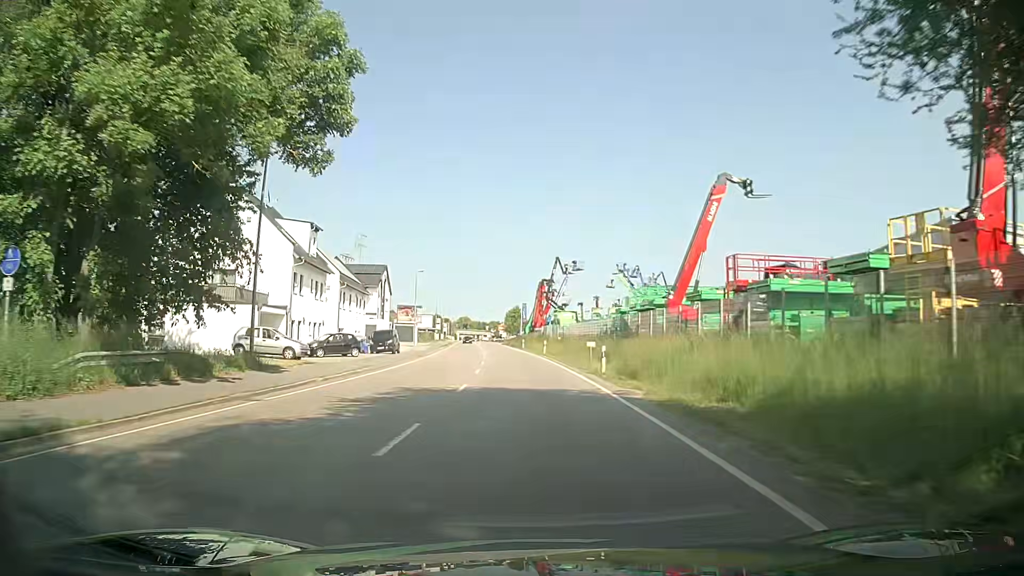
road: primary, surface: asphalt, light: Day
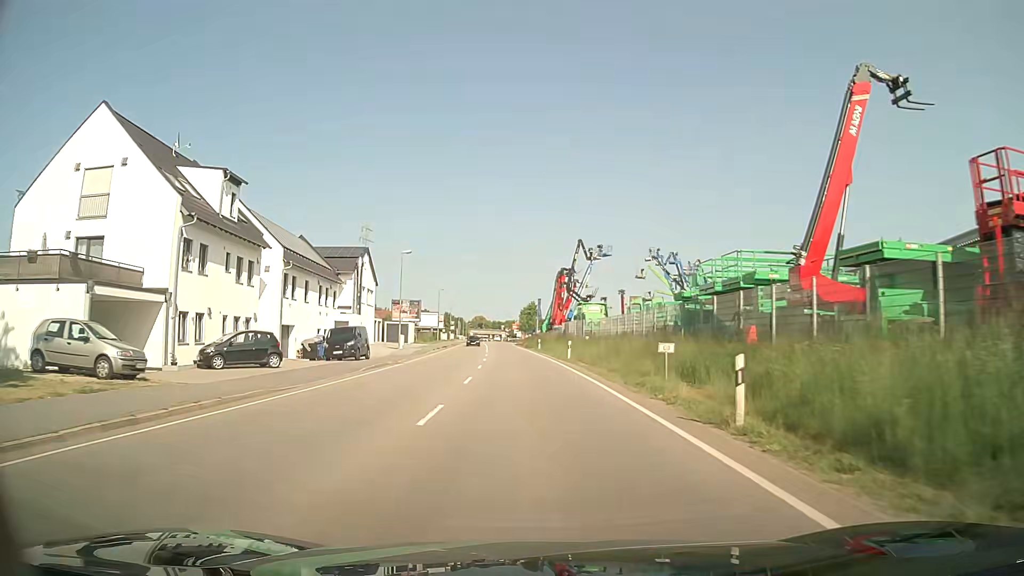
(-0.1, +15.5) m; -2°
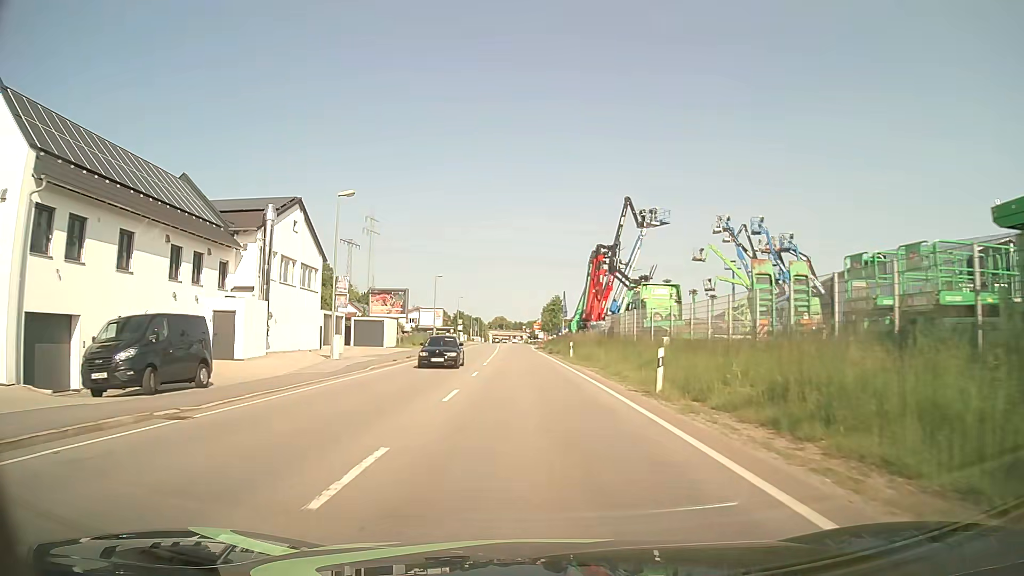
(-0.3, +23.3) m; -1°
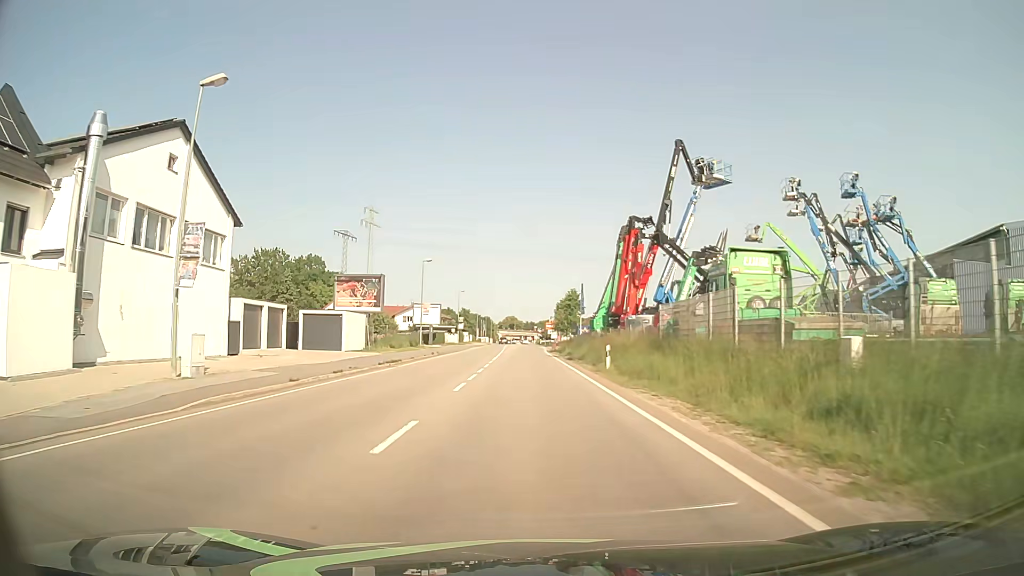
(-0.2, +15.5) m; -1°
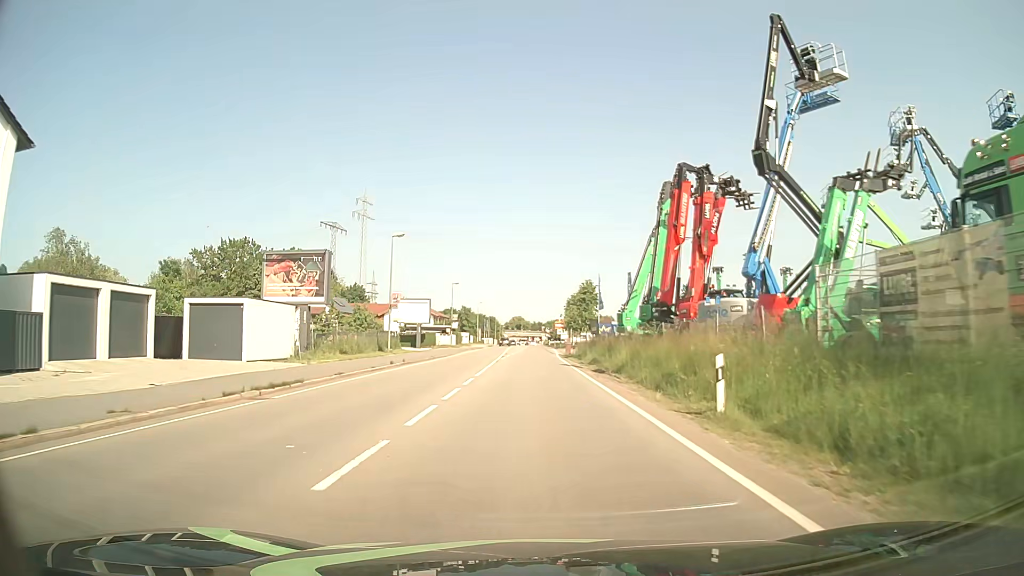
(-0.1, +15.5) m; -1°
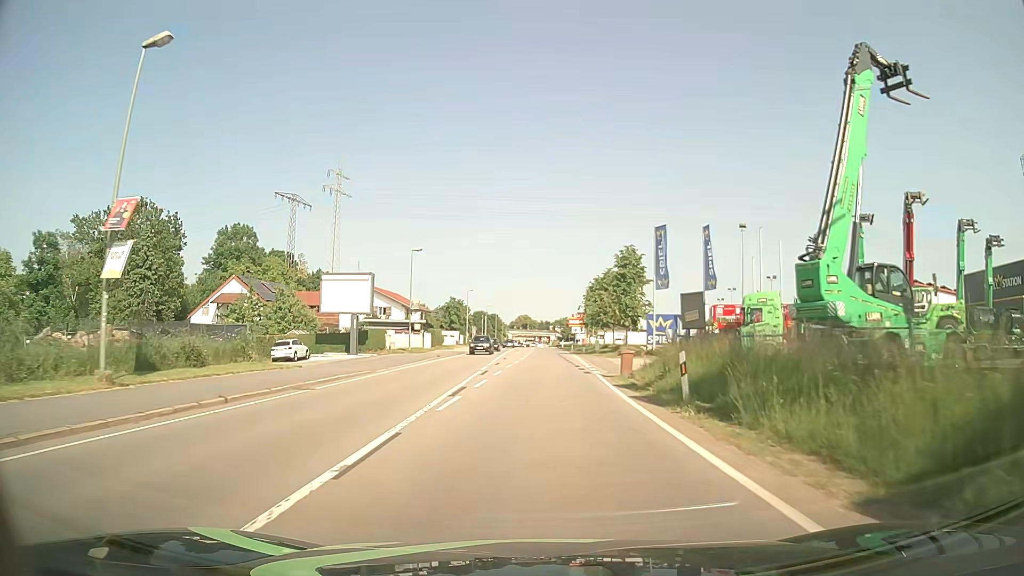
(-0.1, +31.0) m; -1°
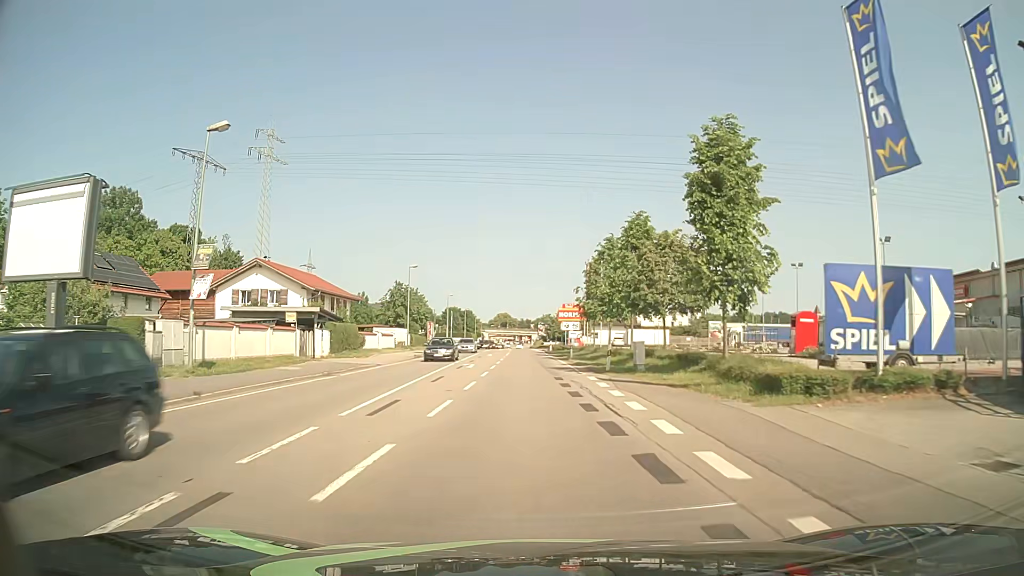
(+0.6, +31.0) m; +2°
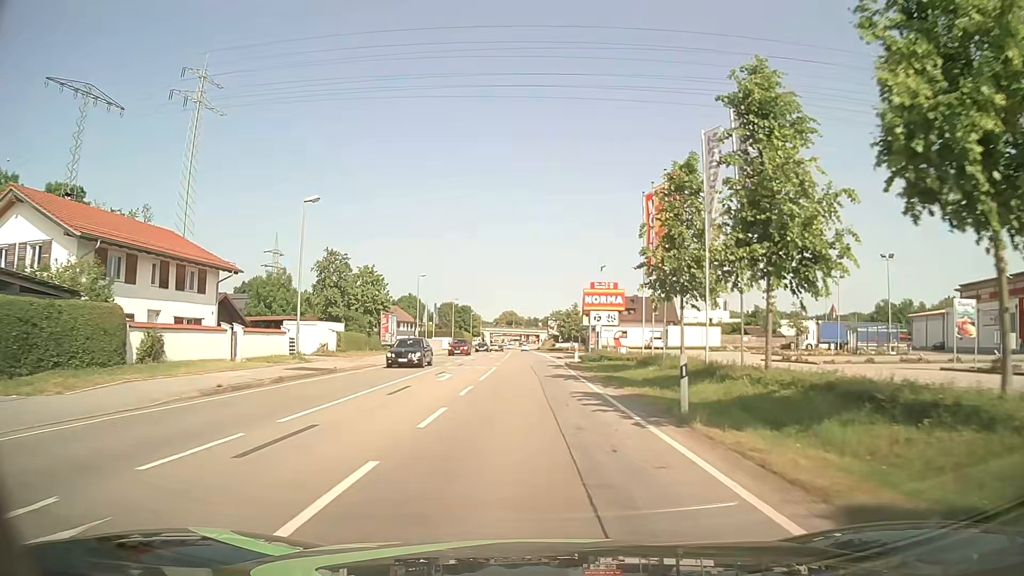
(-0.3, +31.1) m; -1°
(0, +10) (0, +20) (0, +30) (0, +40) (0, +50) (-1, +60) (-1, +70) (-1, +80) (-2, +90) (-2, +100) m
